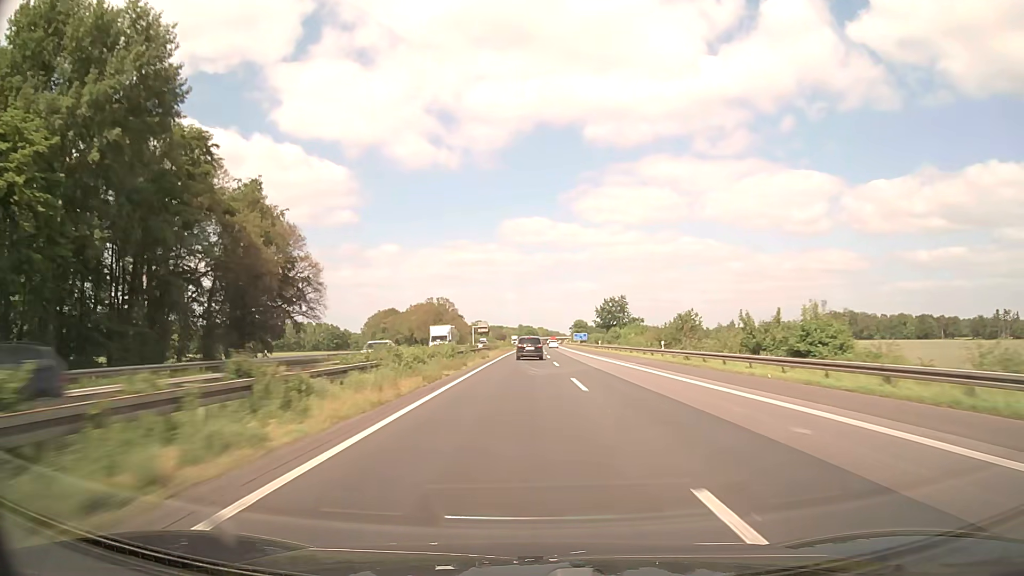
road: motorway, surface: asphalt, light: Day
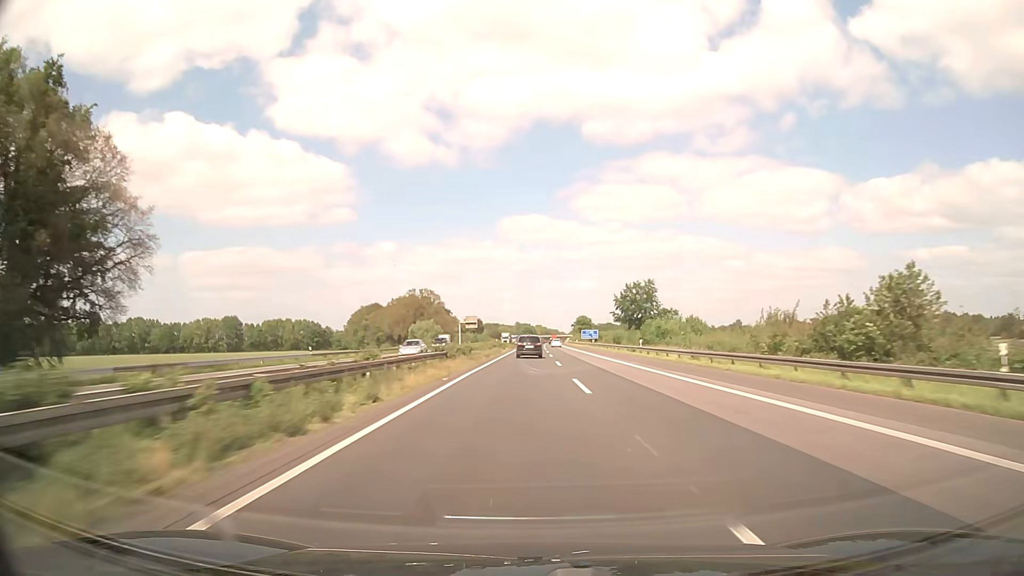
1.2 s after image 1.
(+0.1, +37.3) m; 0°
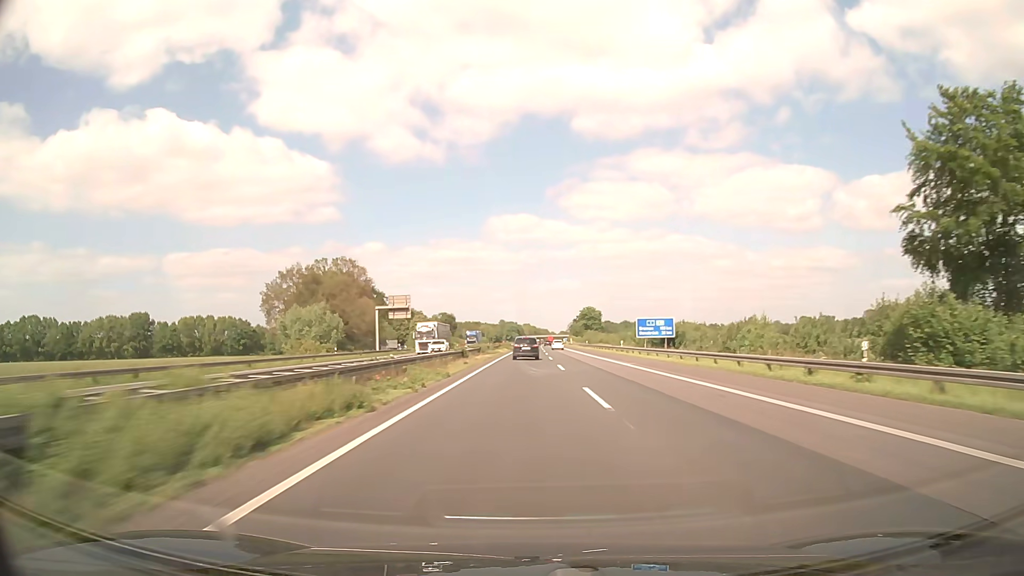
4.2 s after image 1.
(+0.7, +93.9) m; +1°
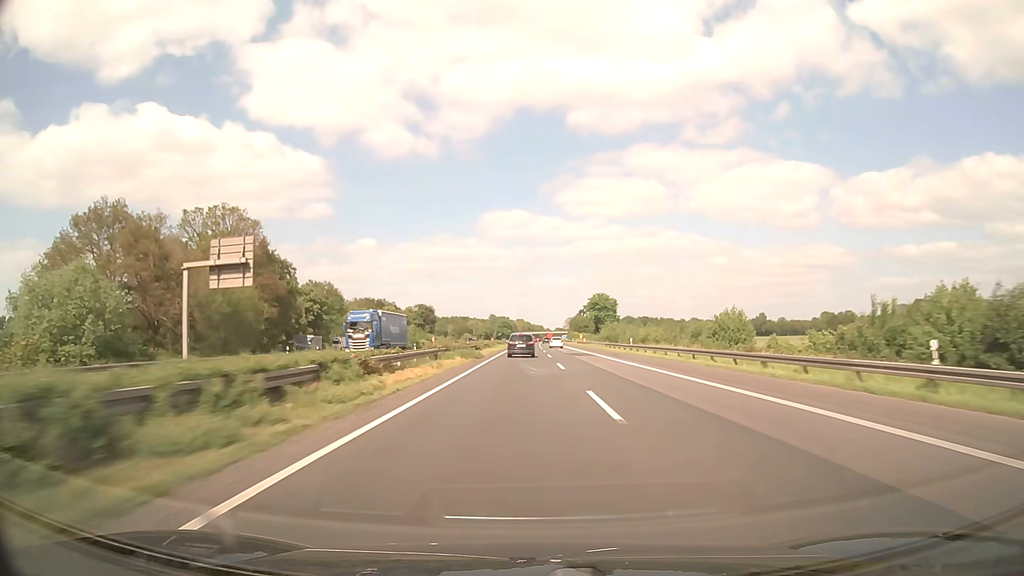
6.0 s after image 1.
(+0.3, +56.5) m; +1°
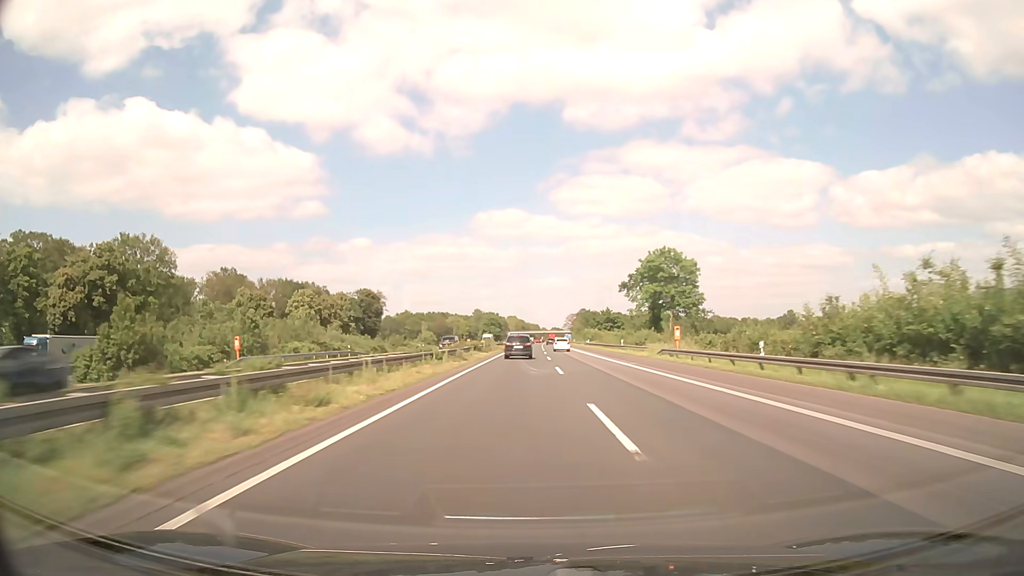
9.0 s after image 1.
(+0.4, +93.4) m; 0°
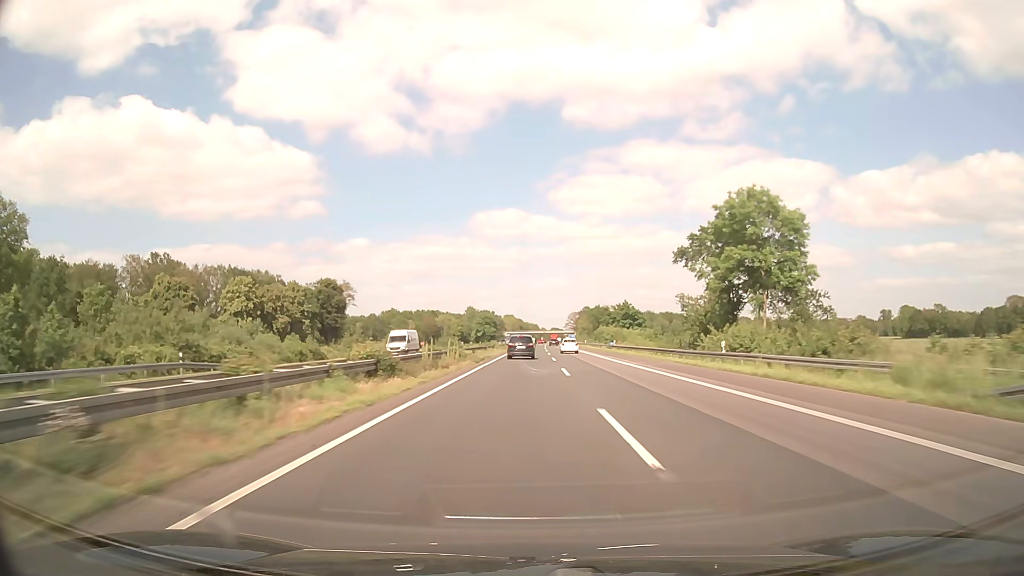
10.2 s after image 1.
(0.0, +37.1) m; 0°
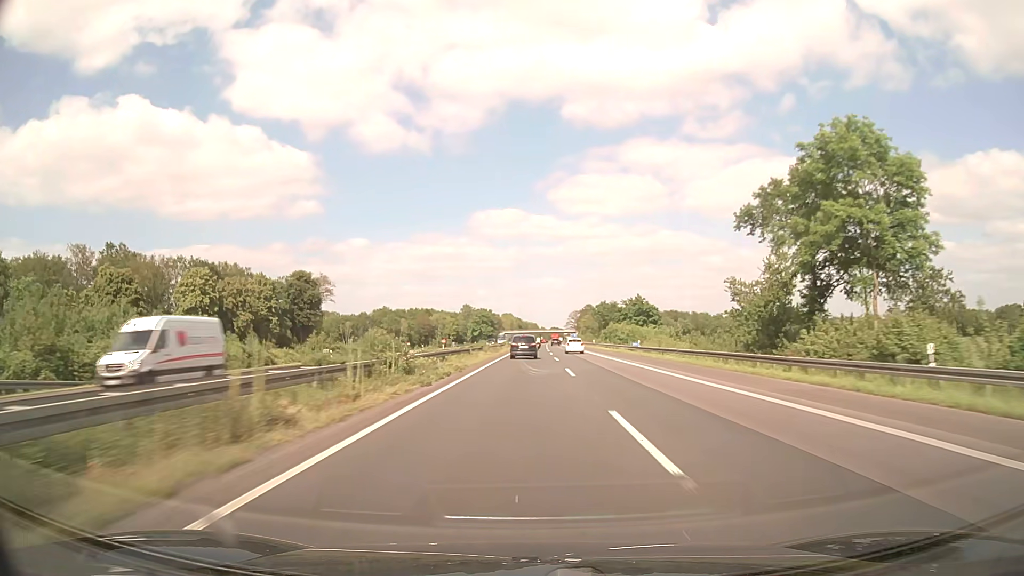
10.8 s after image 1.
(0.0, +18.5) m; 0°
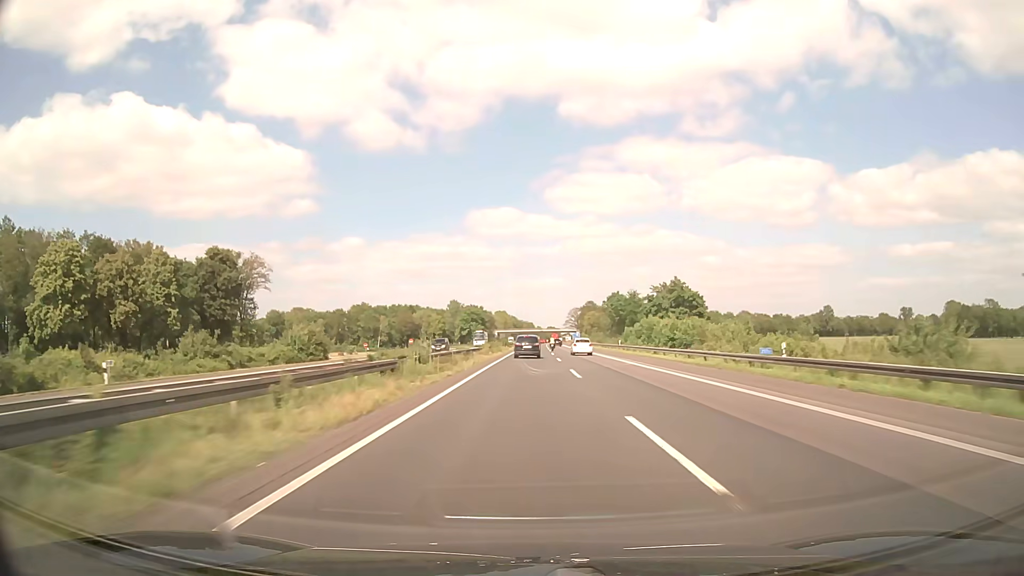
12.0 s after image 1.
(+0.1, +37.0) m; 0°
(0, +10) (0, +20) (0, +30) (0, +40) (0, +50) (0, +60) (0, +70) (+1, +80) (+1, +90) (+1, +100) m
